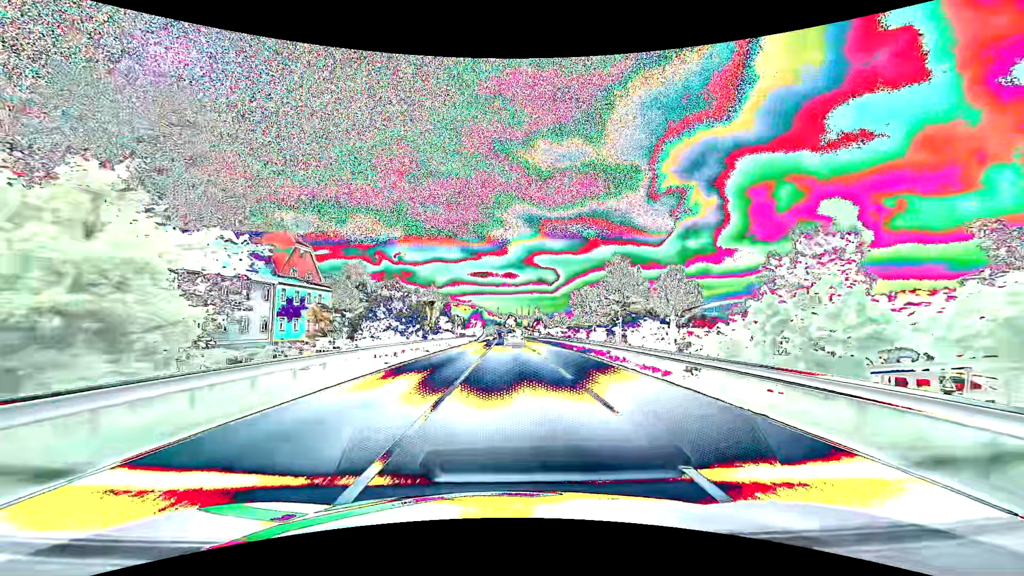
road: primary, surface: asphalt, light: Day
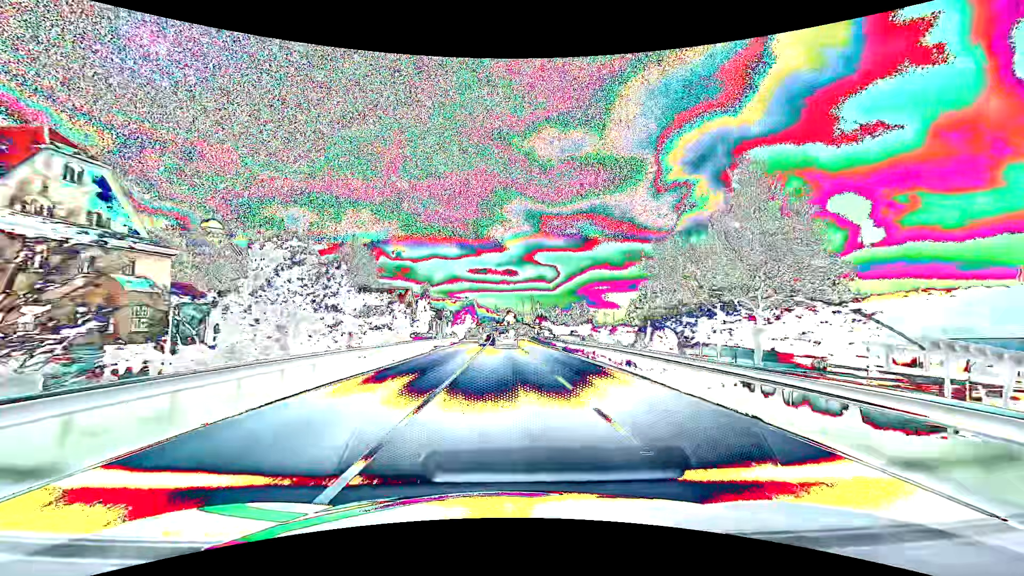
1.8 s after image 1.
(0.0, +32.4) m; 0°
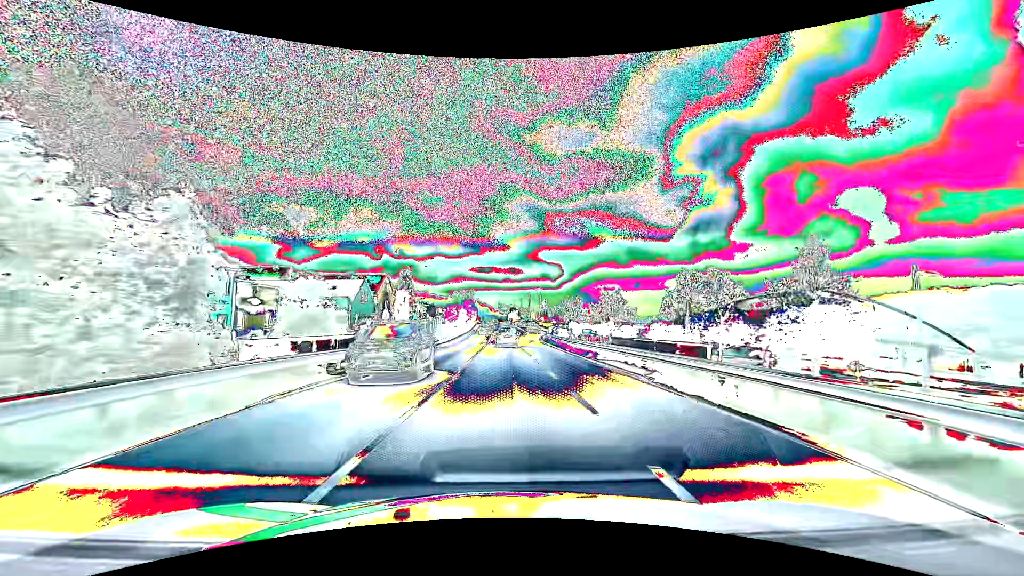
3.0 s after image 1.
(-0.1, +21.6) m; 0°
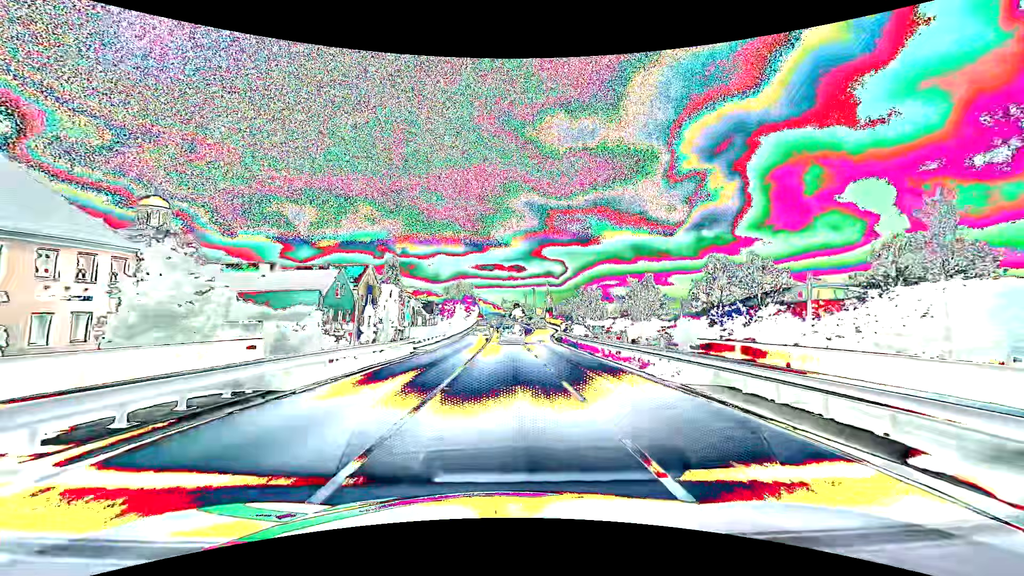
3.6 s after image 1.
(0.0, +10.7) m; 0°
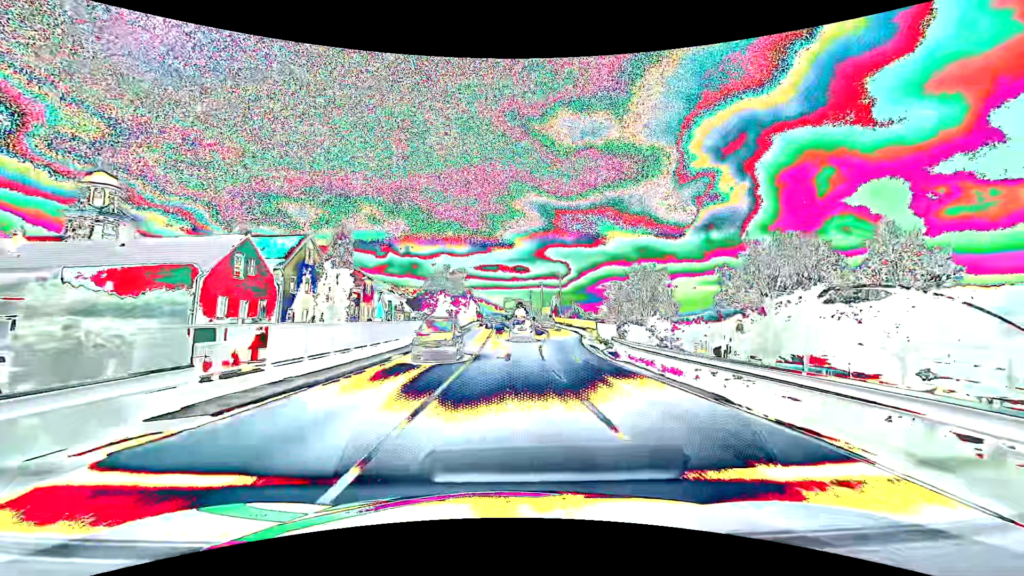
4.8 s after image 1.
(-0.1, +21.1) m; 0°
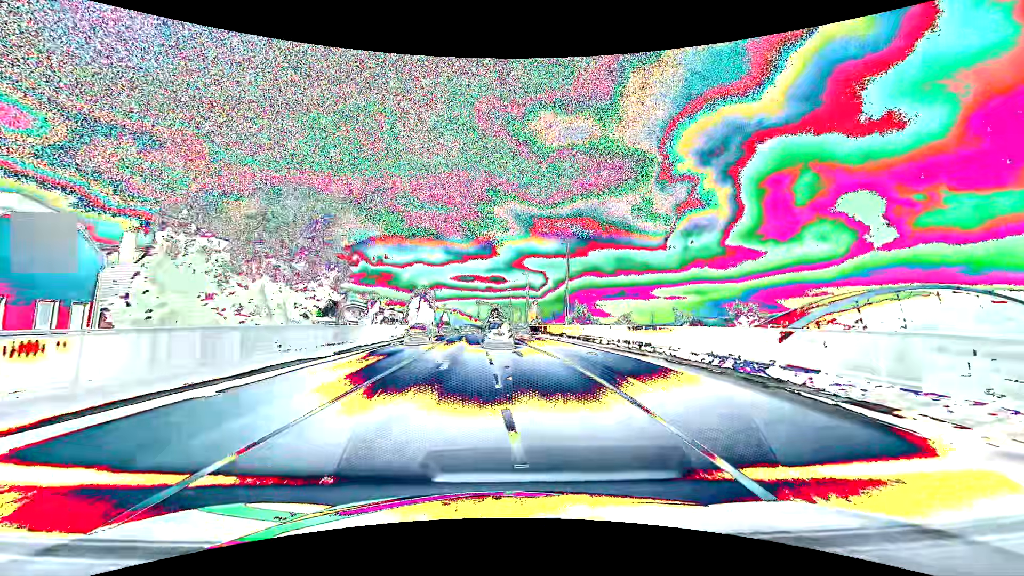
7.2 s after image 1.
(+1.3, +39.1) m; +3°
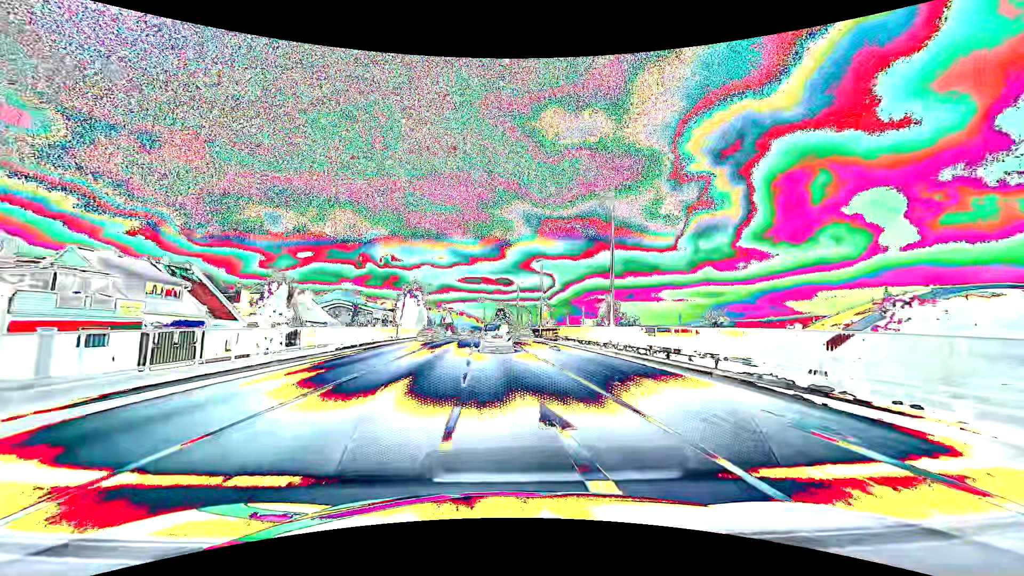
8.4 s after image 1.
(-0.1, +17.2) m; -1°
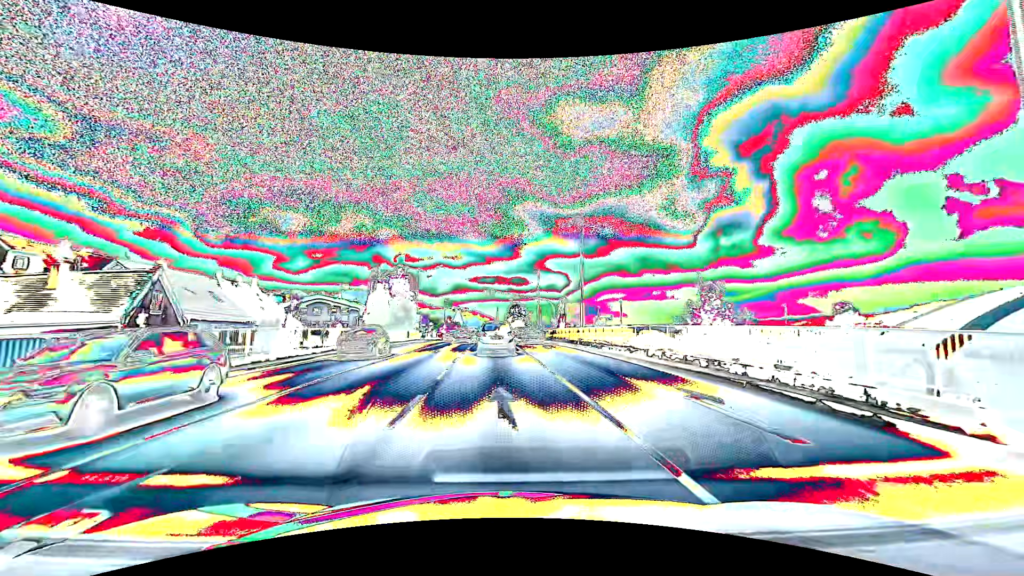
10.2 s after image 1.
(-0.3, +22.5) m; -2°
